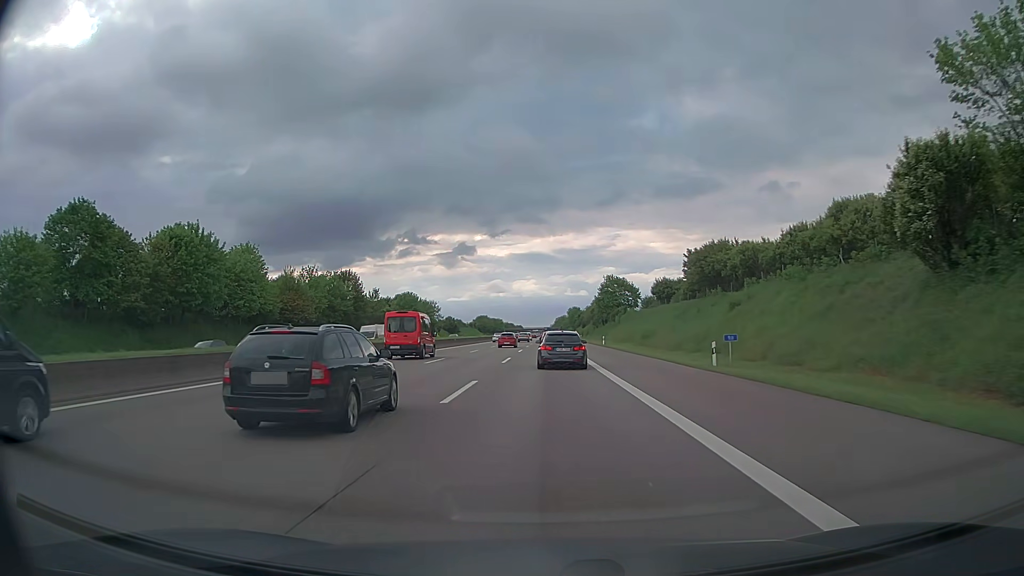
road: motorway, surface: asphalt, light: Day
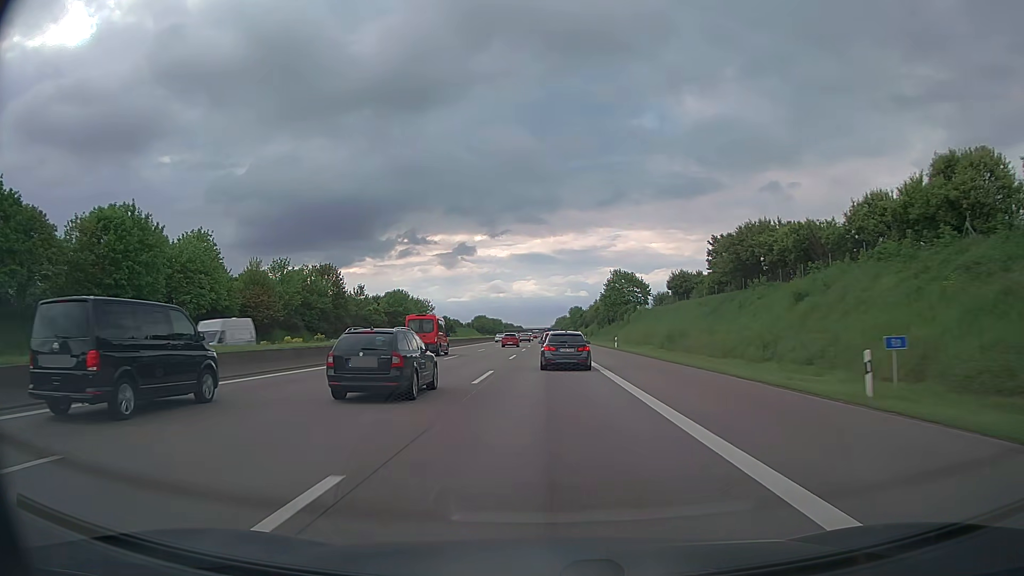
(0.0, +12.8) m; 0°
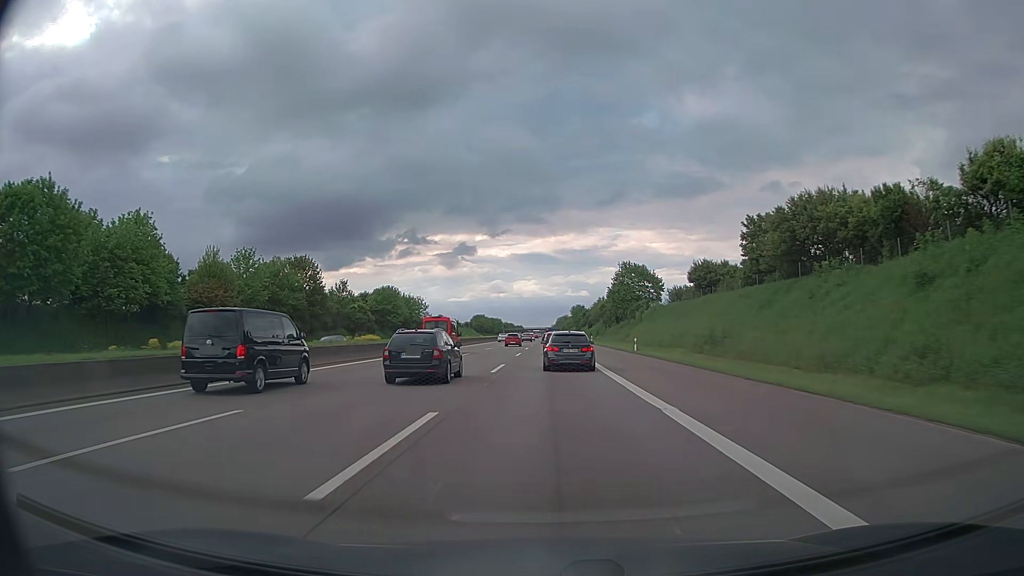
(0.0, +12.9) m; 0°
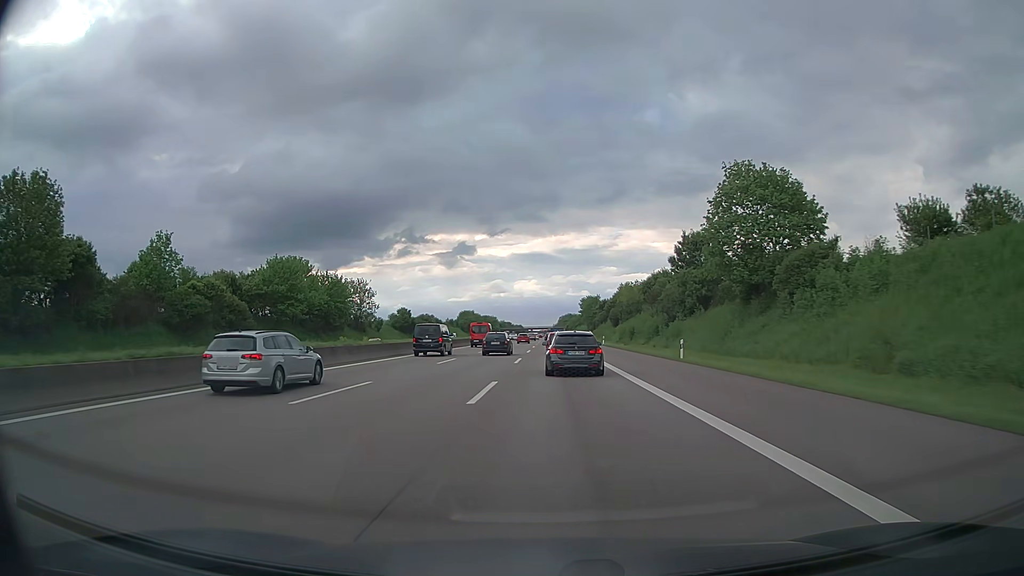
(-0.3, +64.6) m; 0°
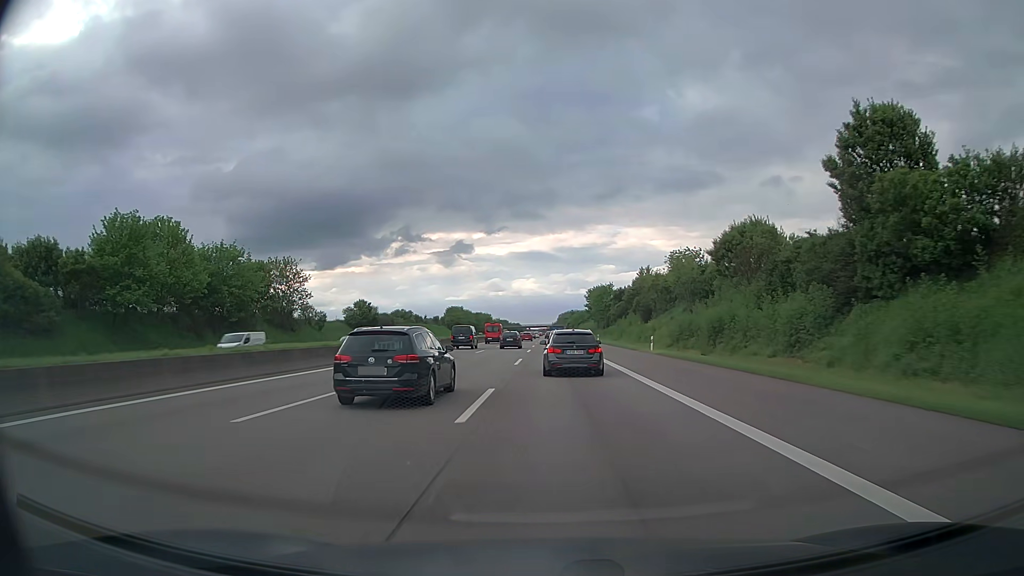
(-0.1, +38.7) m; 0°
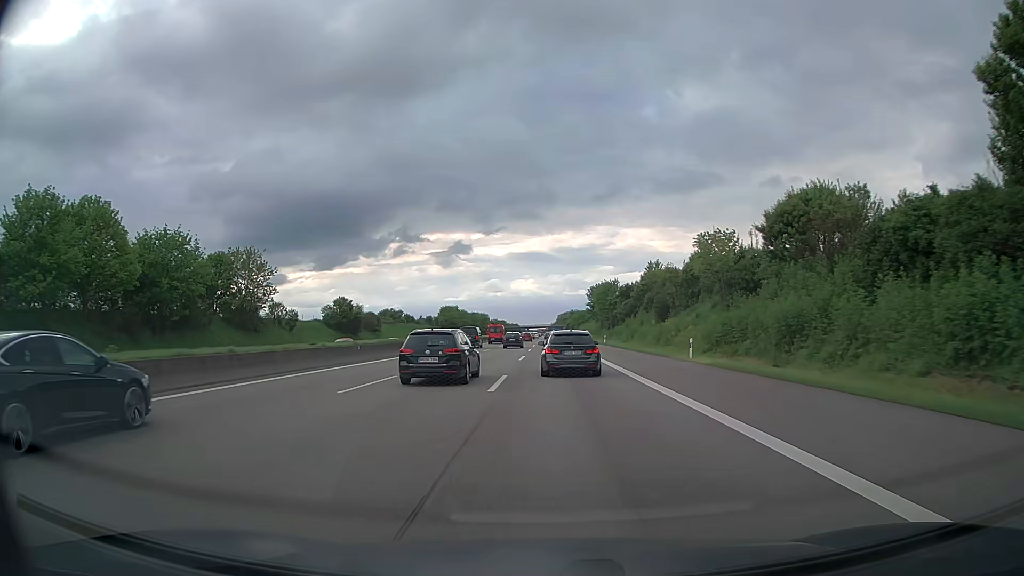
(0.0, +12.6) m; 0°
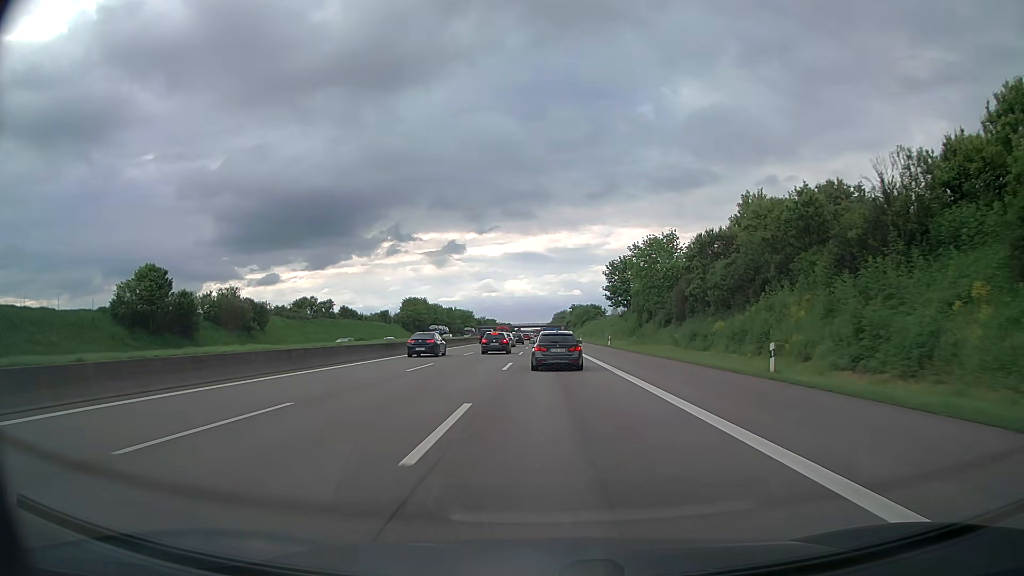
(+0.3, +62.6) m; 0°
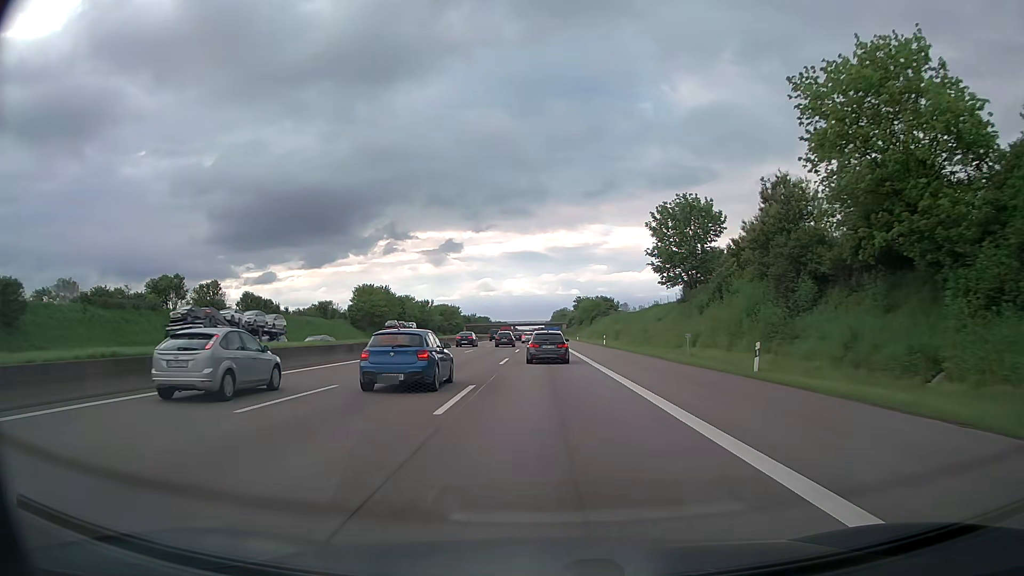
(+0.2, +49.9) m; 0°
(0, +10) (0, +20) (0, +30) (0, +40) (0, +50) (0, +60) (0, +70) (0, +80) (0, +90) (-1, +100) m
